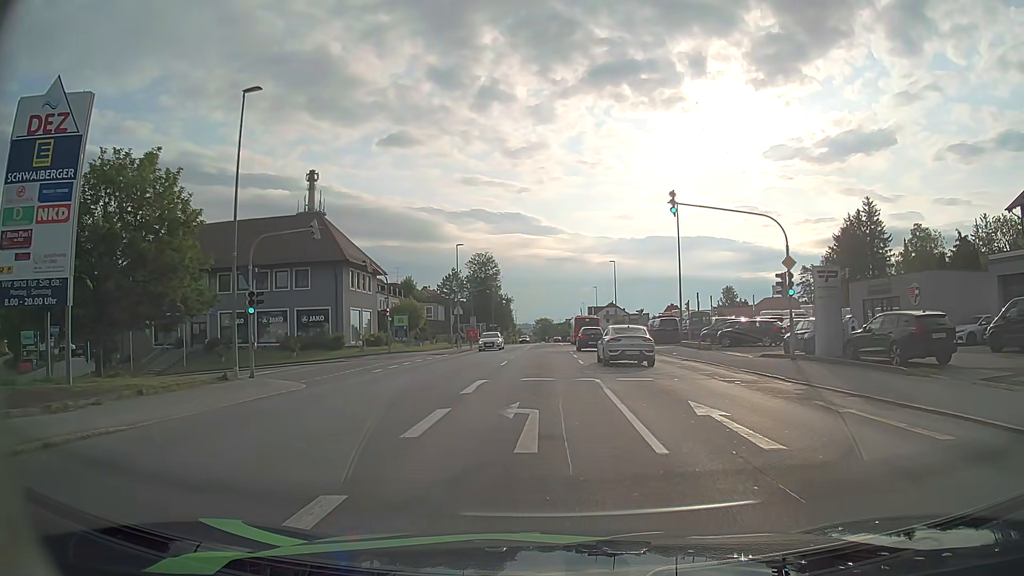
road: tertiary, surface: asphalt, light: Day
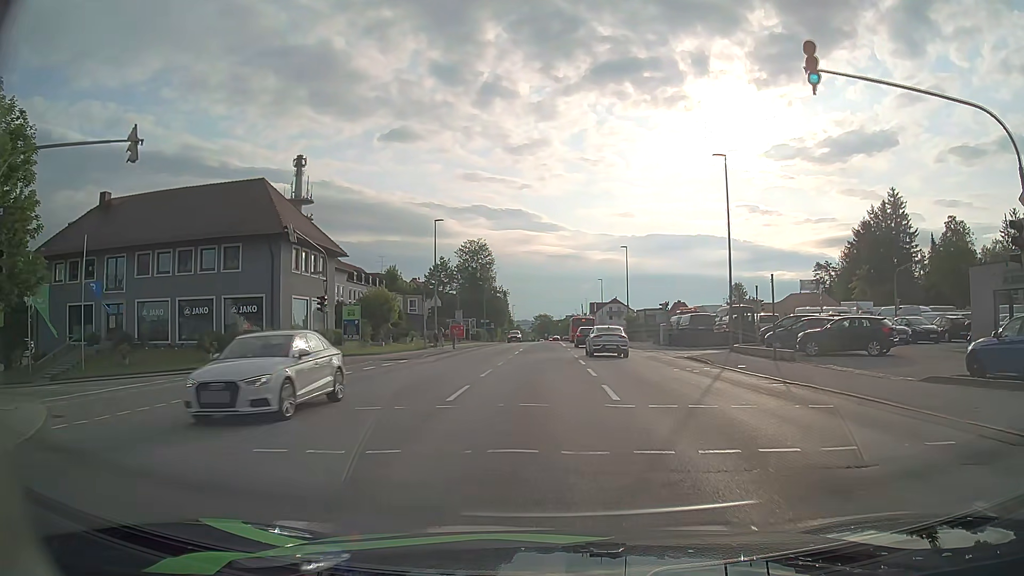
(+0.1, +13.2) m; 0°
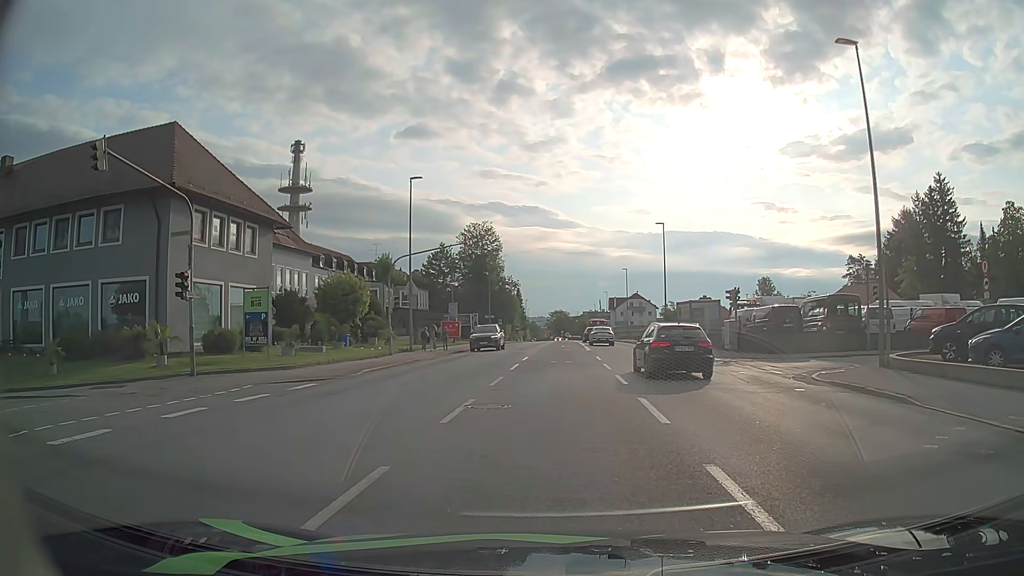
(0.0, +14.8) m; -1°
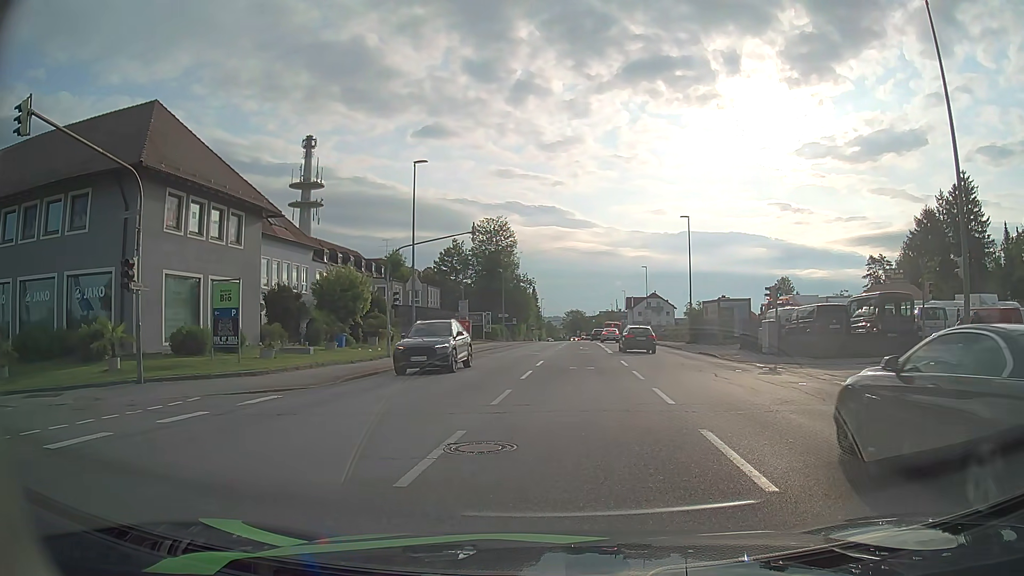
(-0.1, +3.7) m; -2°
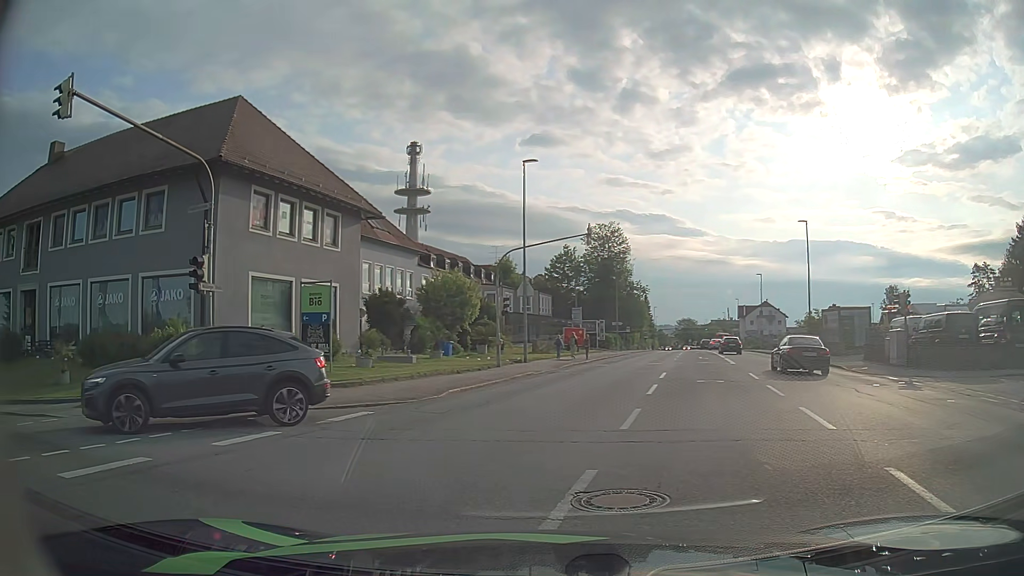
(-0.1, +2.1) m; -10°
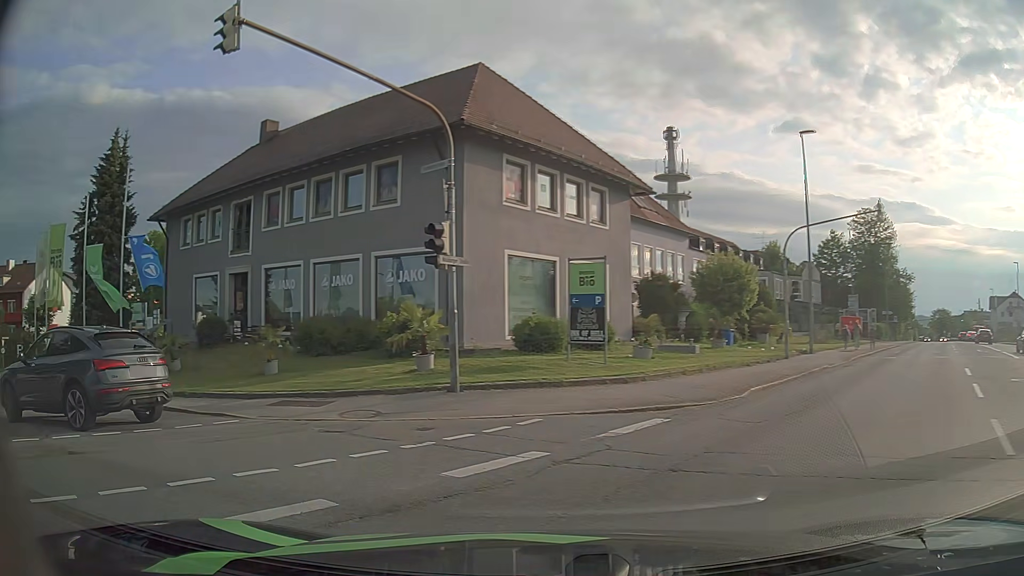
(-0.6, +3.1) m; -22°
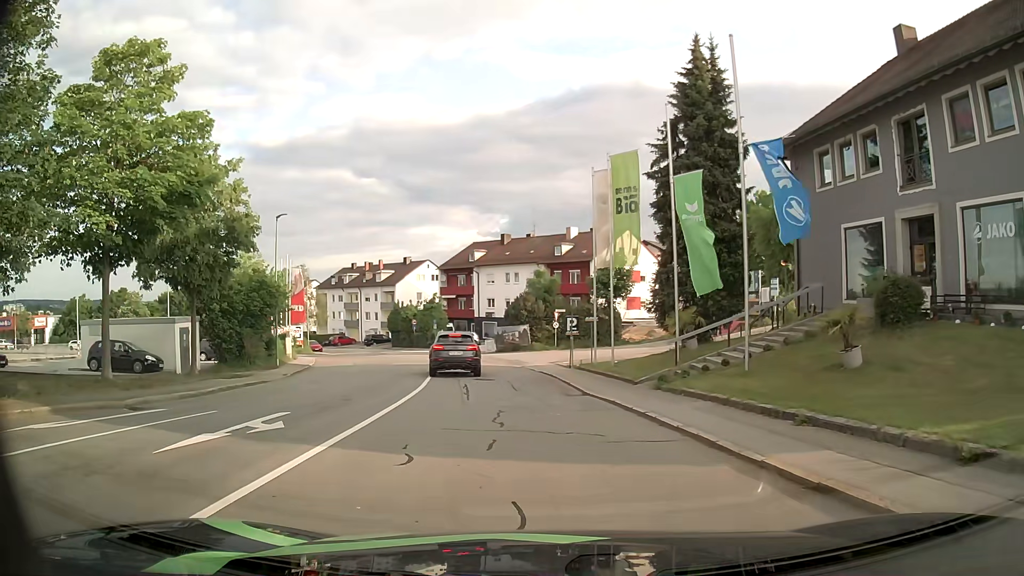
(-5.4, +9.2) m; -52°
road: residential
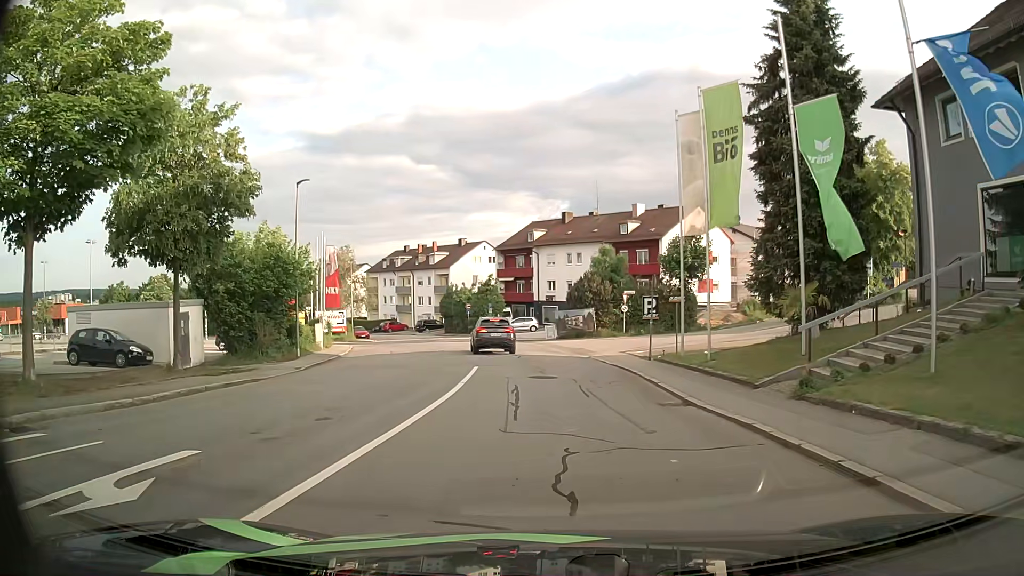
(-0.2, +5.8) m; -3°
